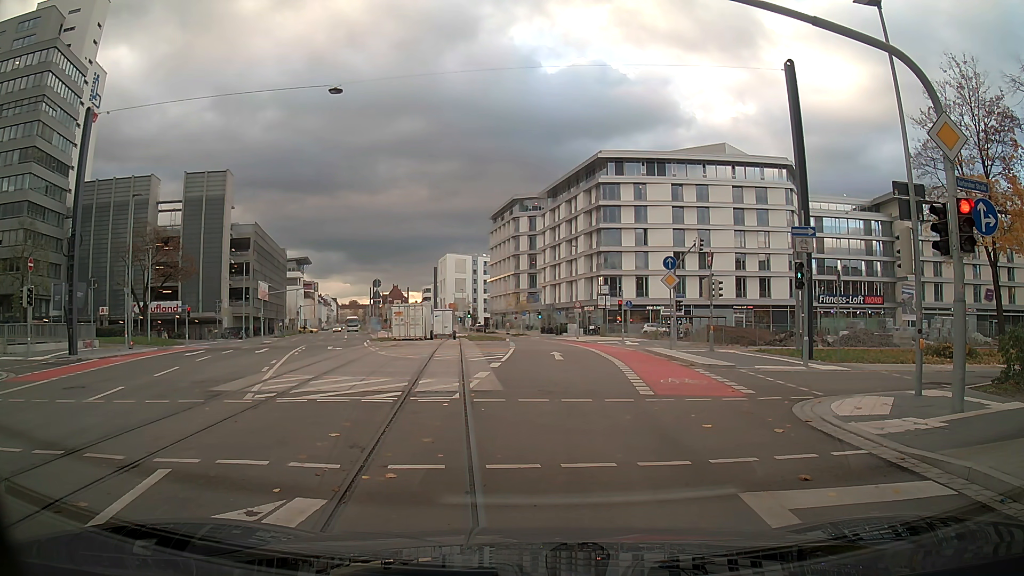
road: secondary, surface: asphalt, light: Day
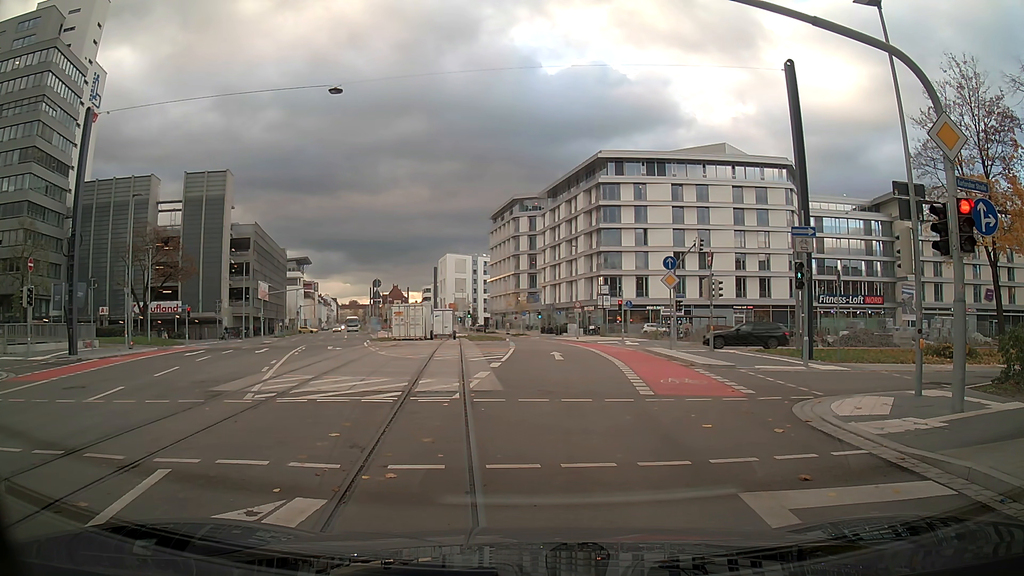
(0.0, 0.0) m; 0°
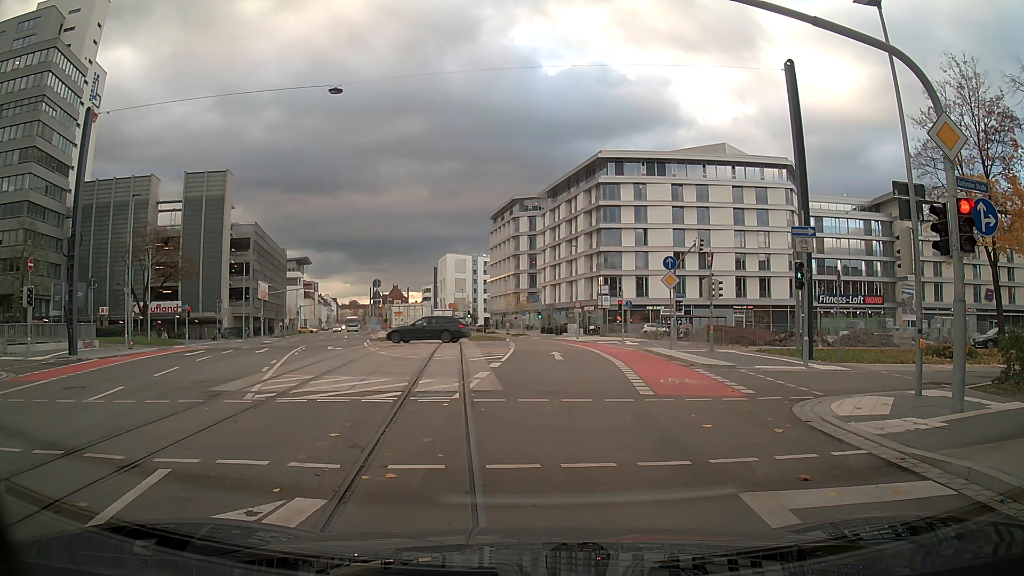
(0.0, 0.0) m; 0°
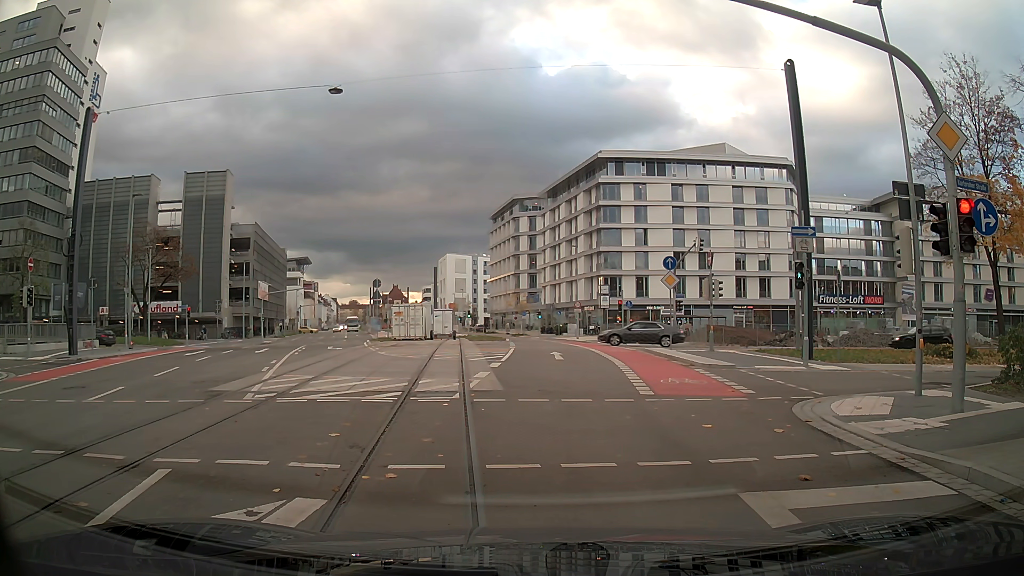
(0.0, 0.0) m; 0°
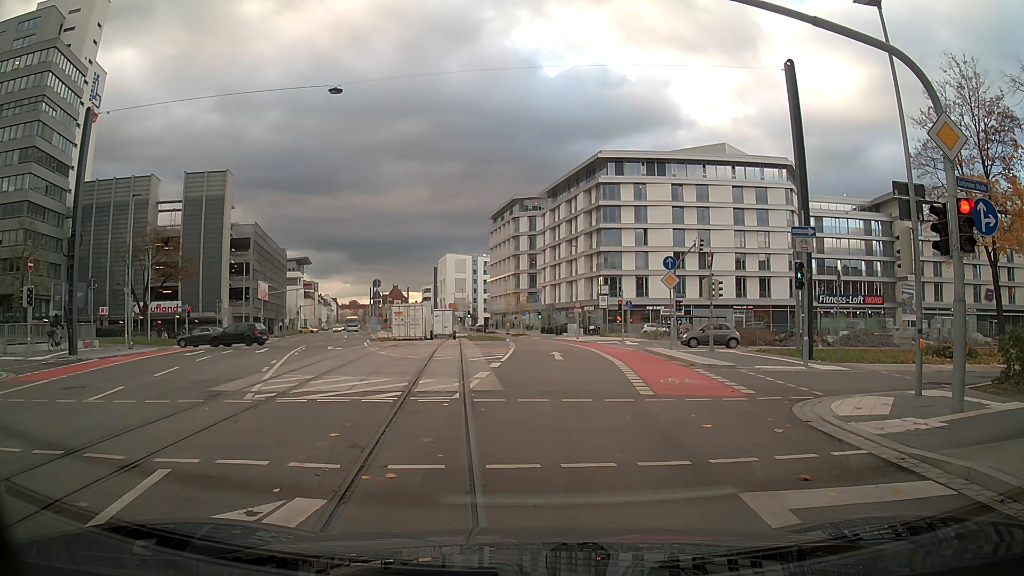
(0.0, 0.0) m; 0°
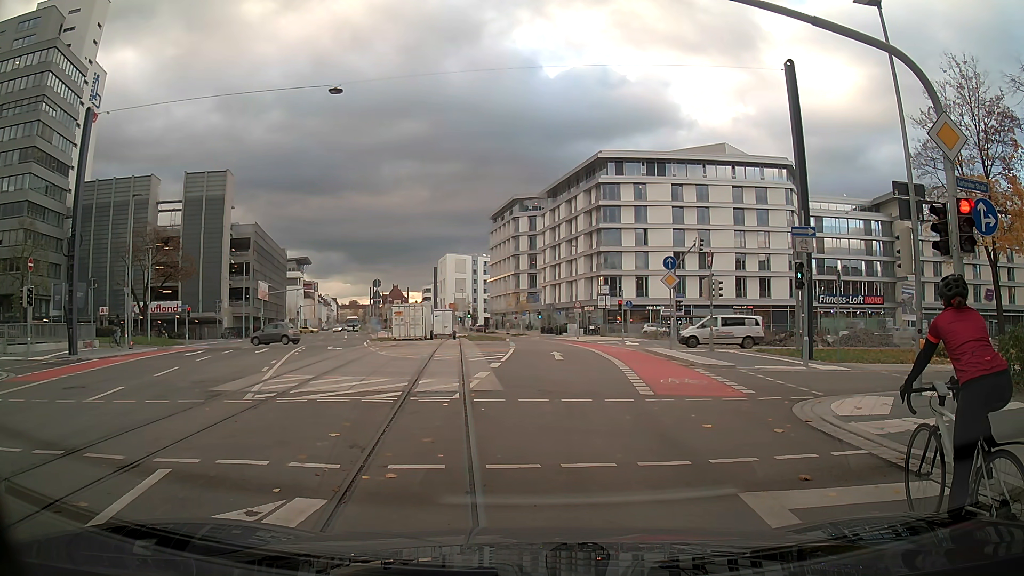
(0.0, 0.0) m; 0°
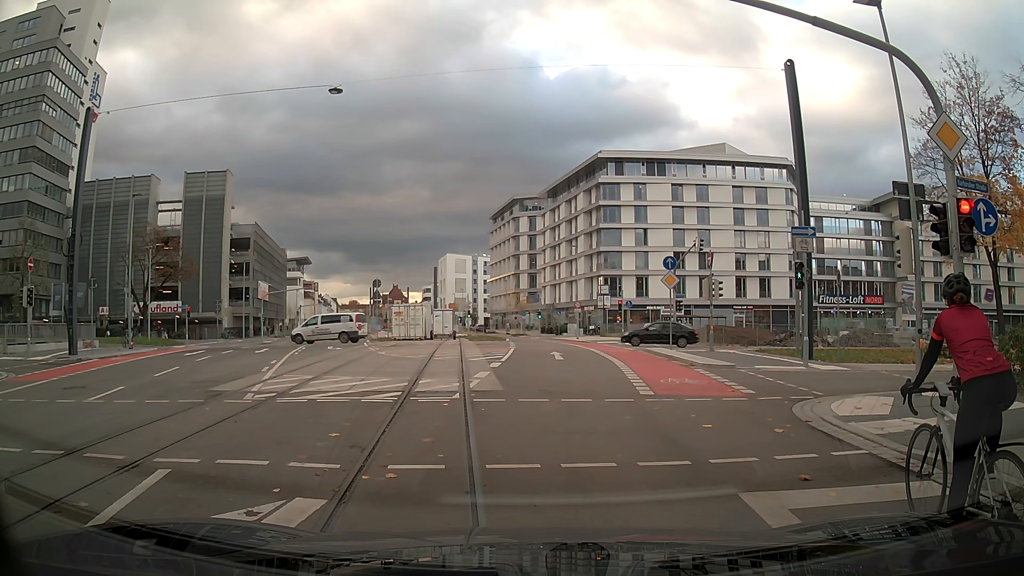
(0.0, 0.0) m; 0°
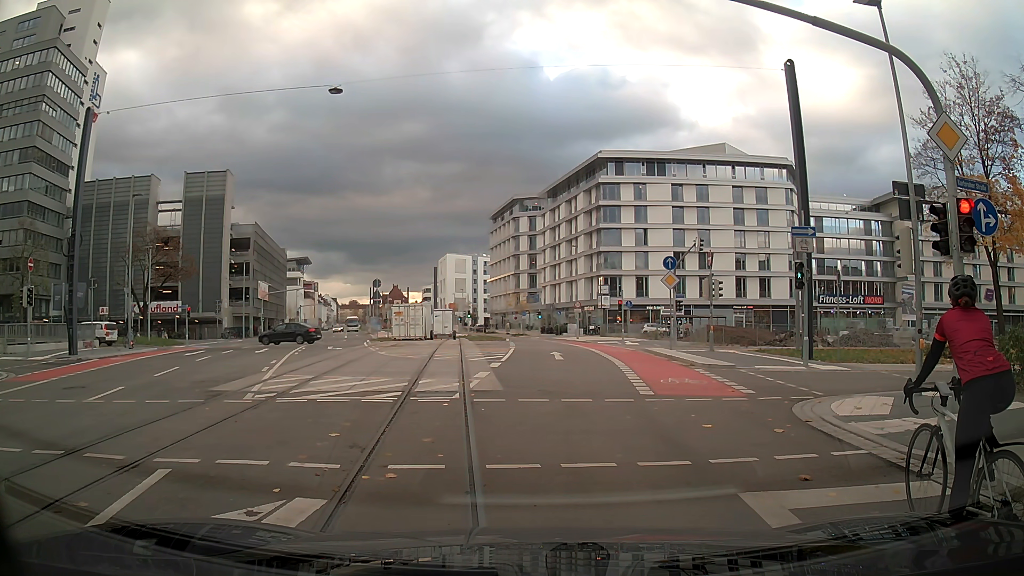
(0.0, 0.0) m; 0°
(0, +10) (0, +20) (0, +30) (0, +40) (-1, +50) (-2, +60) (-3, +70) (-6, +80) (-8, +89) (-11, +99) m
